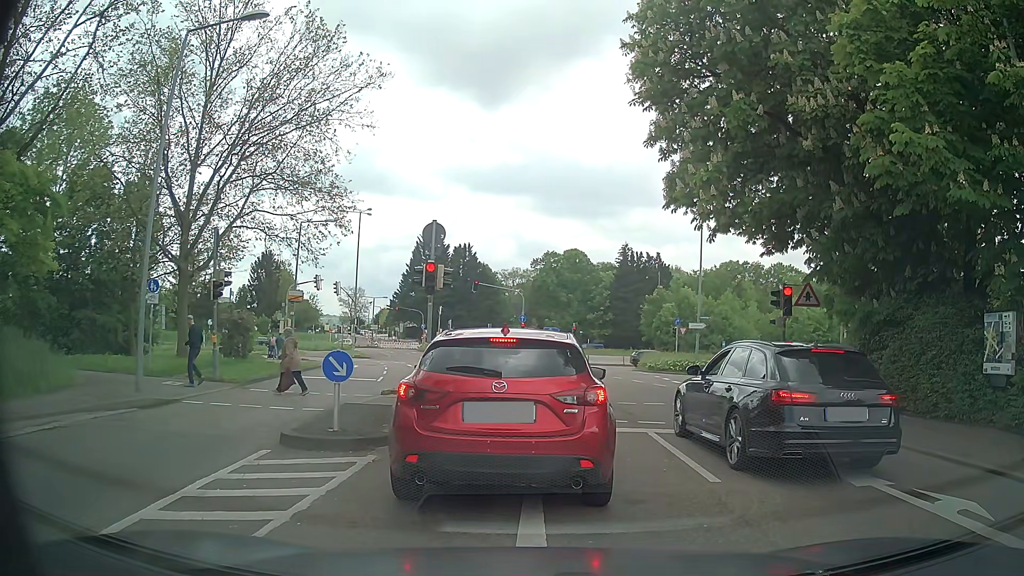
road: tertiary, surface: asphalt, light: Day
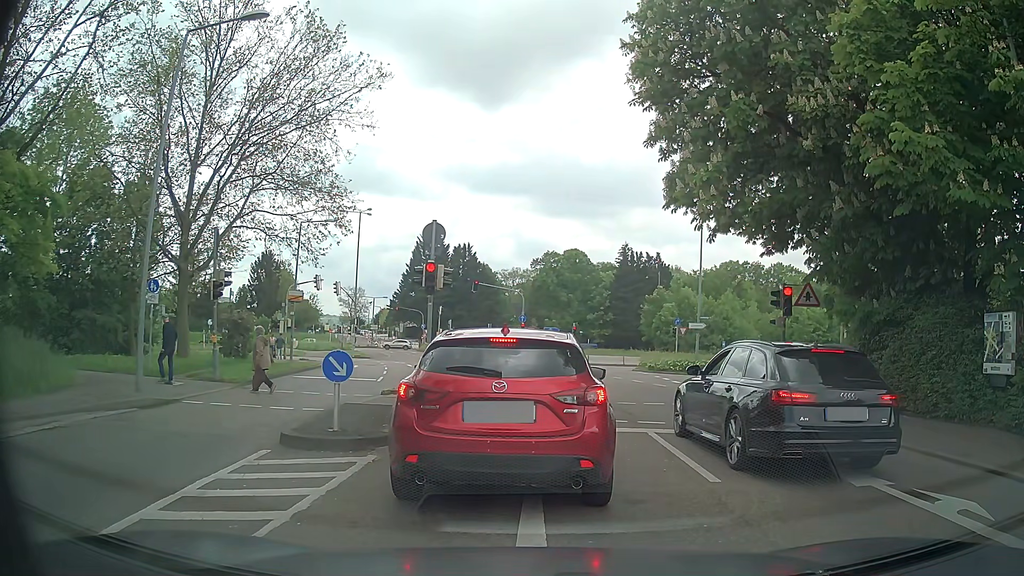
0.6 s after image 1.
(0.0, 0.0) m; 0°
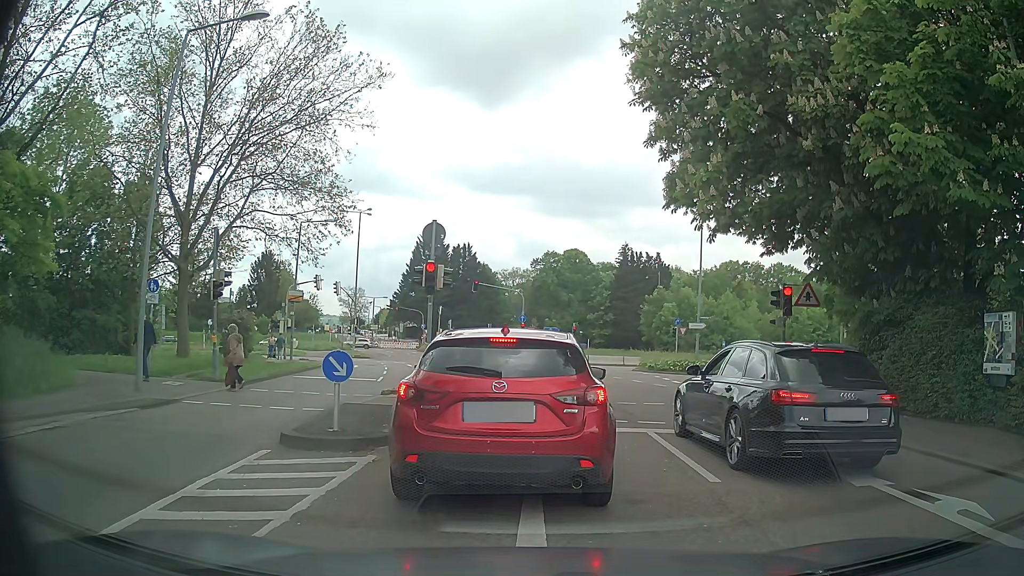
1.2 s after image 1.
(0.0, 0.0) m; 0°
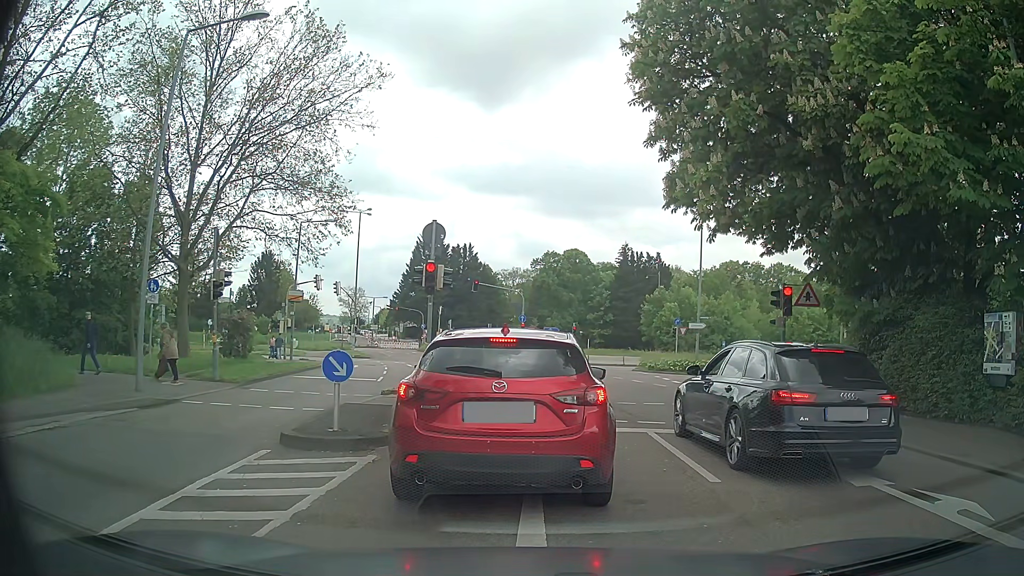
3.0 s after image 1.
(0.0, 0.0) m; 0°
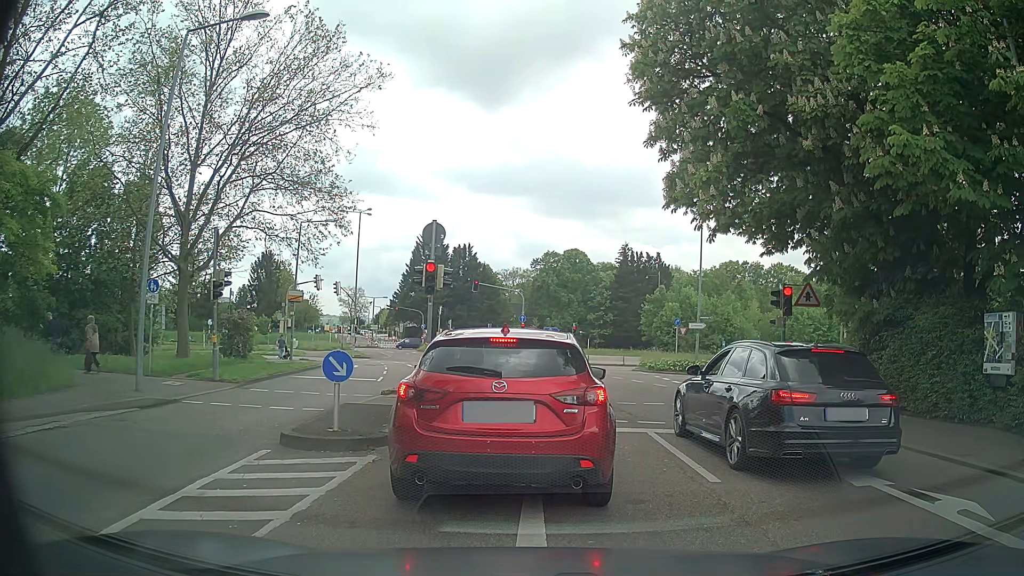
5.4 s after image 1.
(0.0, 0.0) m; 0°
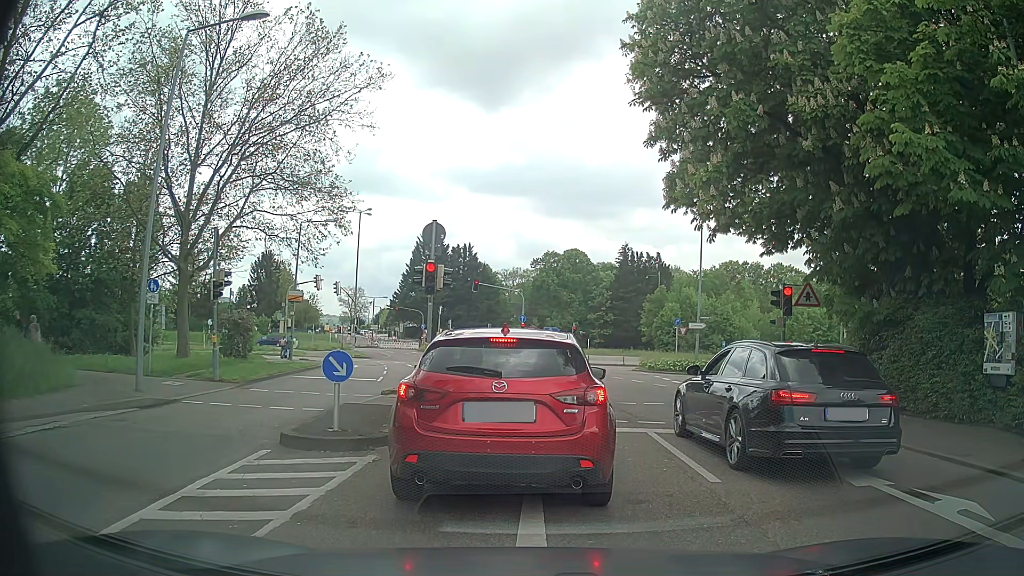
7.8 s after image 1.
(0.0, 0.0) m; 0°
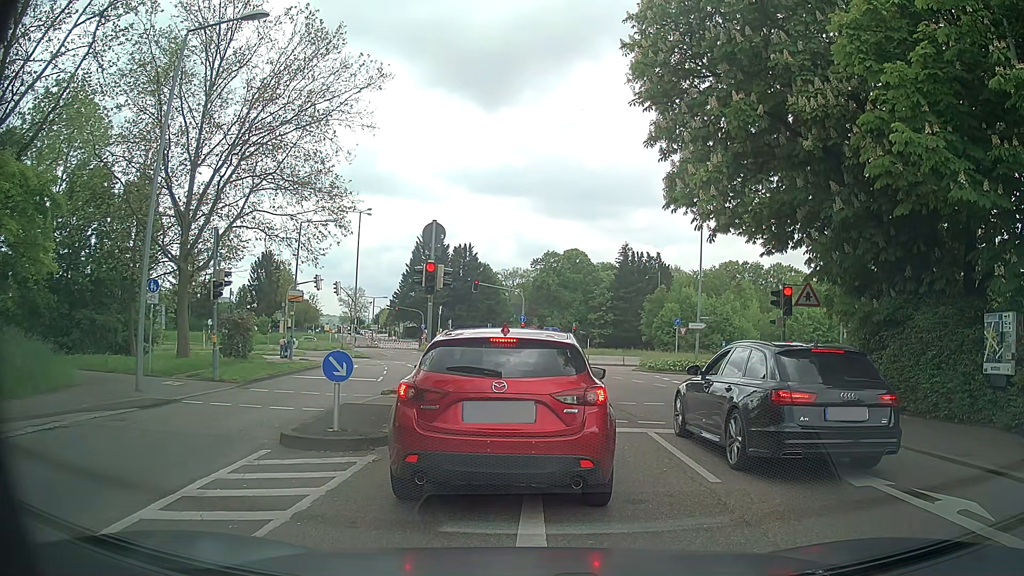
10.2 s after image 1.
(0.0, 0.0) m; 0°
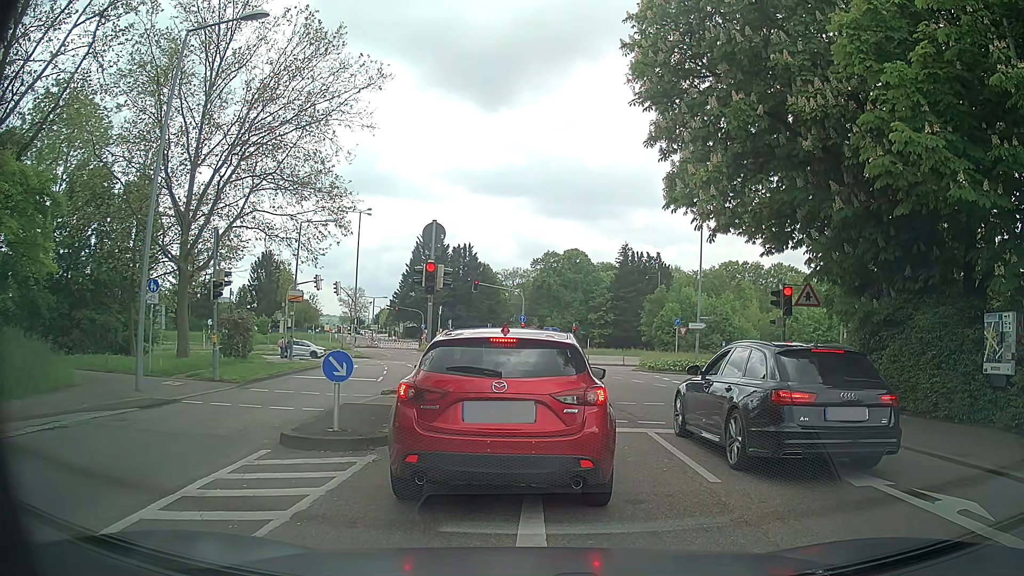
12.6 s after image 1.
(0.0, 0.0) m; 0°
